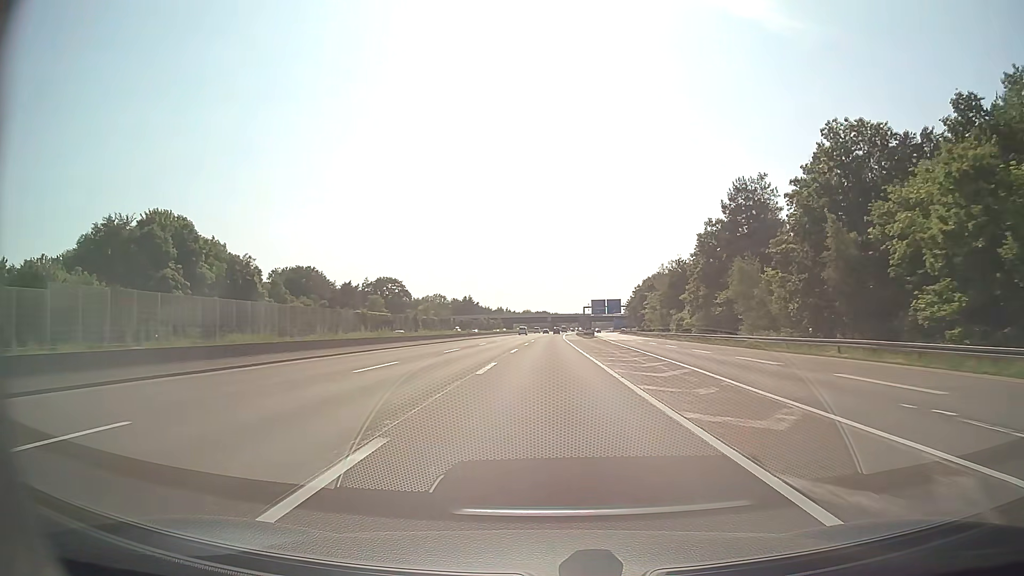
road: motorway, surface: asphalt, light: Day
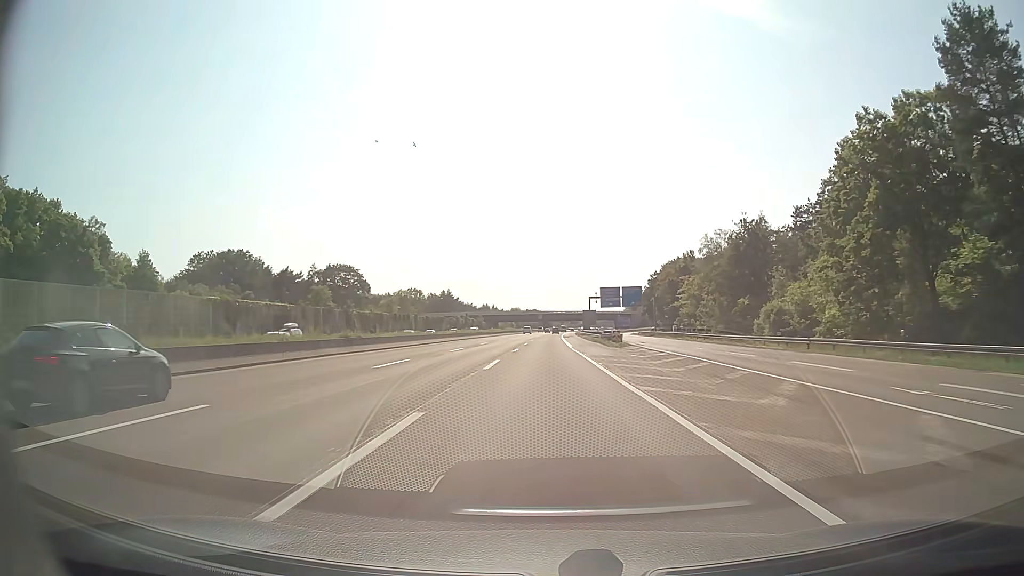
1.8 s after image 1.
(+0.3, +52.2) m; +1°
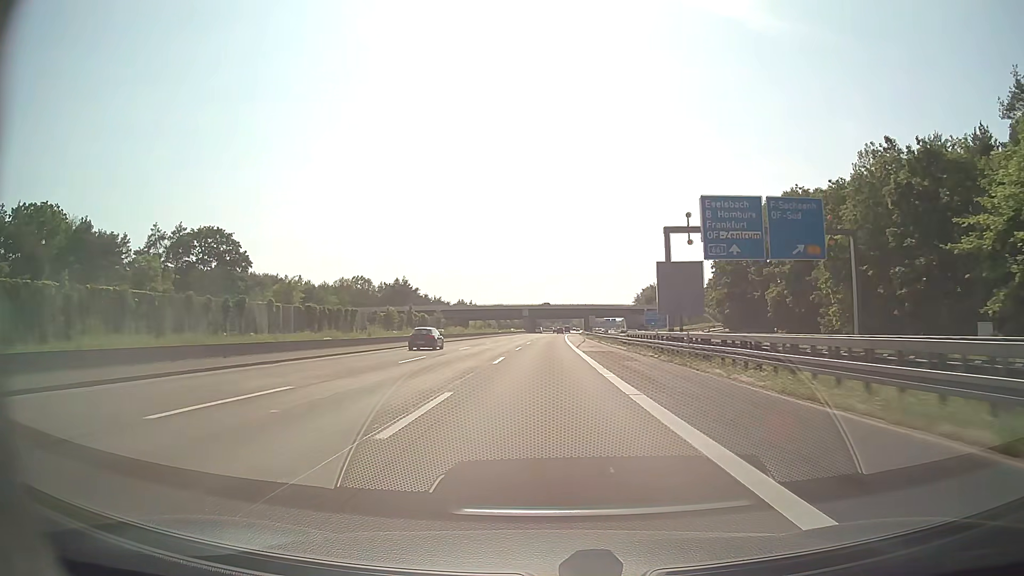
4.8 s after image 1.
(+0.7, +87.0) m; +1°
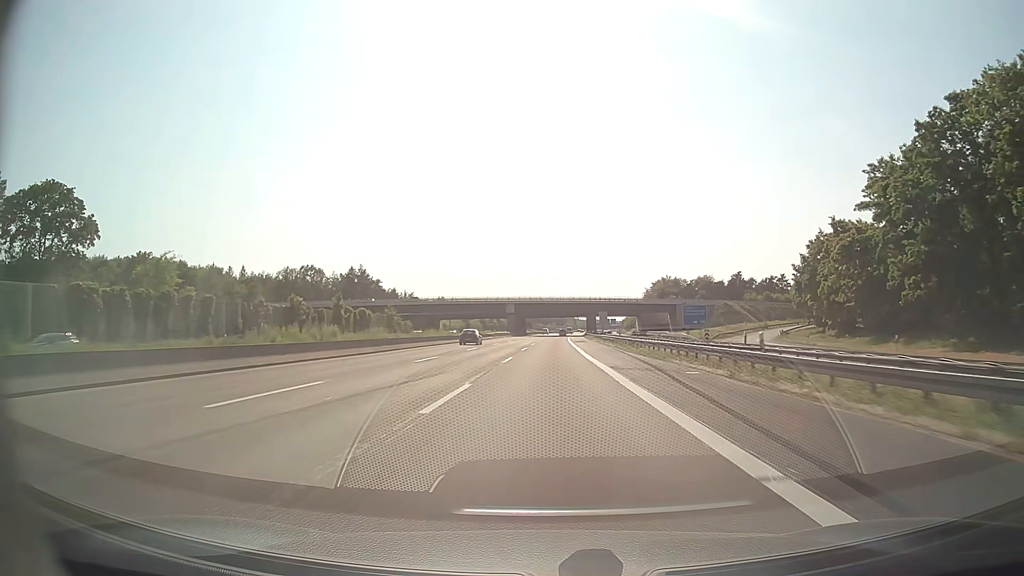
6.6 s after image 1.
(+0.3, +52.2) m; +1°
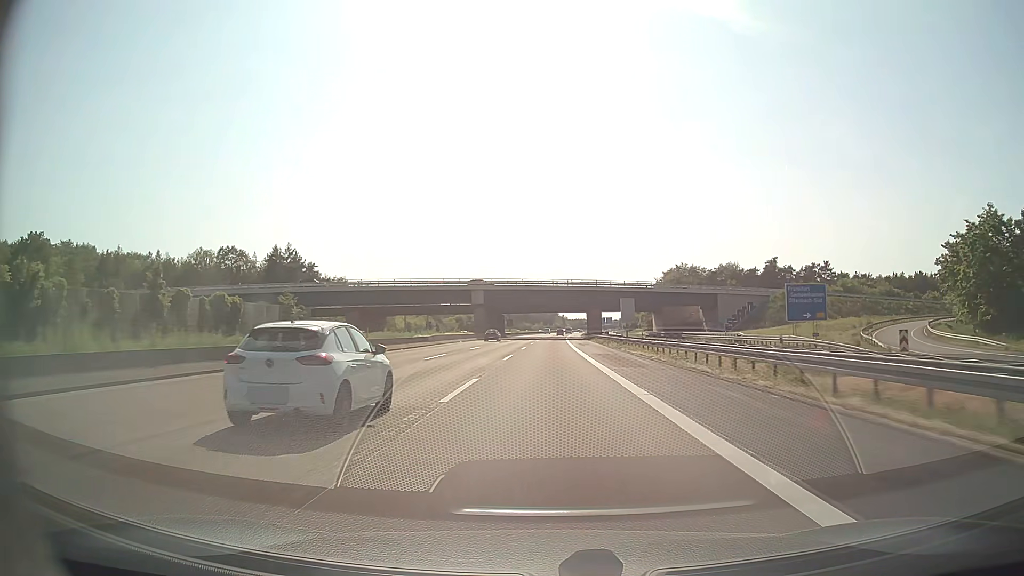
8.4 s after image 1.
(+0.6, +52.2) m; +1°
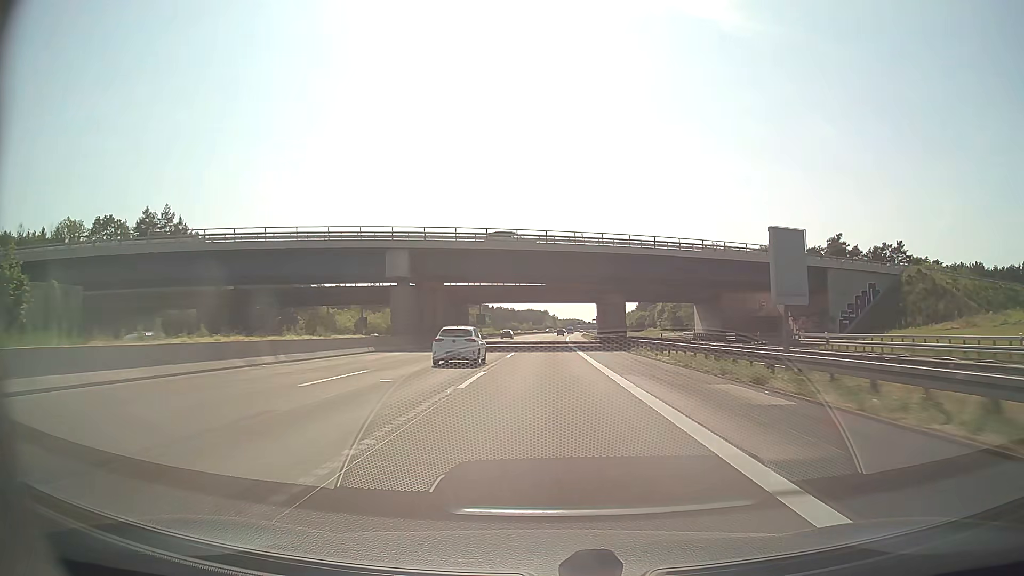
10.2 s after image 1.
(+0.4, +52.2) m; +1°
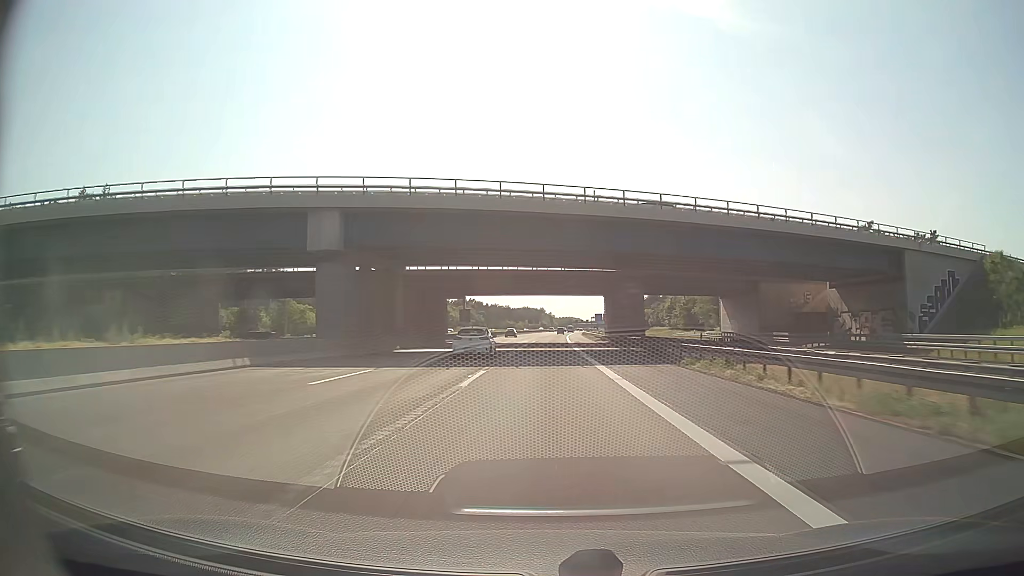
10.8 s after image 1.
(0.0, +17.4) m; 0°
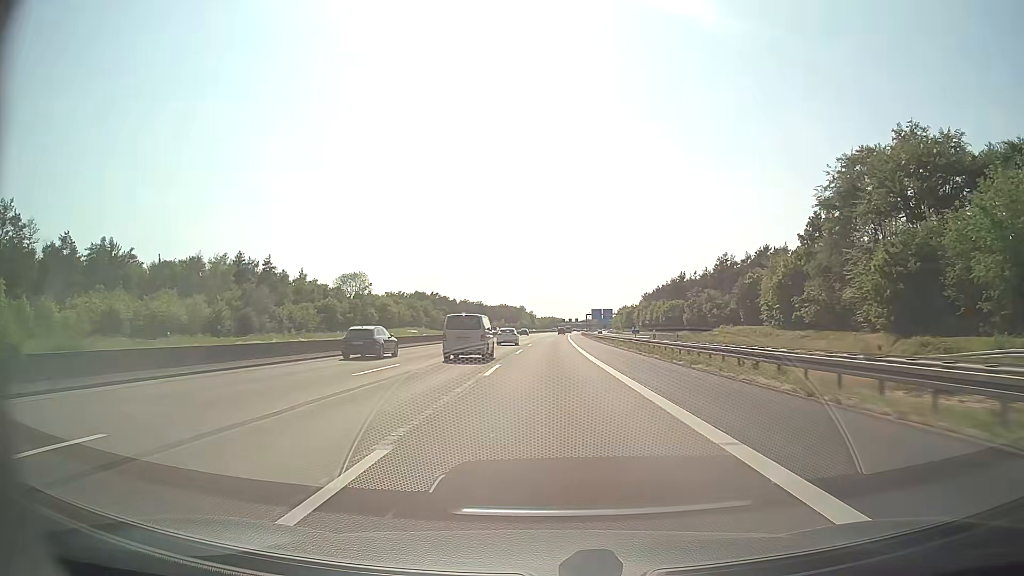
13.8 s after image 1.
(-0.5, +87.2) m; +1°
(0, +10) (0, +20) (0, +30) (0, +40) (+1, +50) (+1, +60) (+1, +70) (+2, +80) (+2, +90) (+2, +100) m
